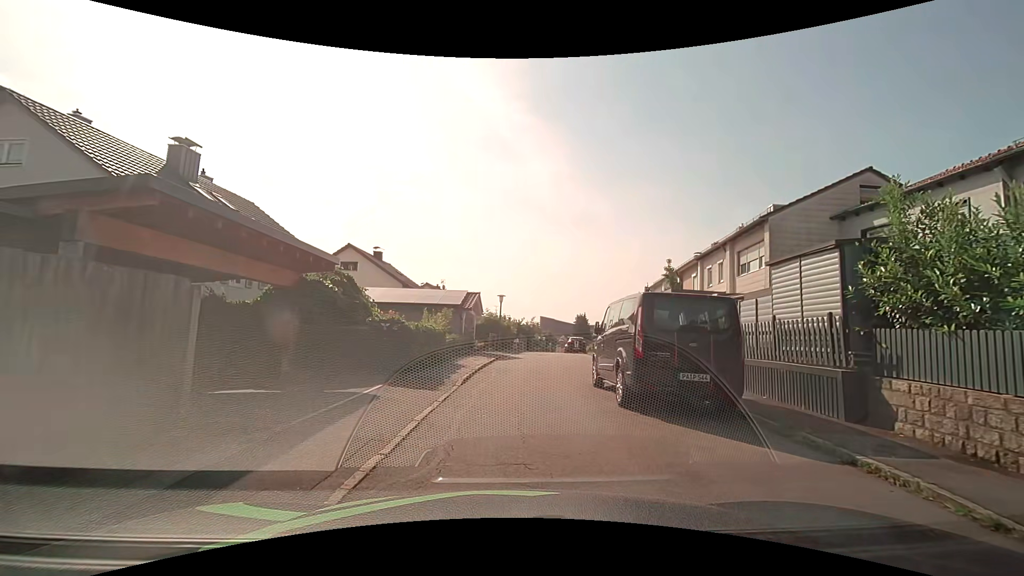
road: residential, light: Day
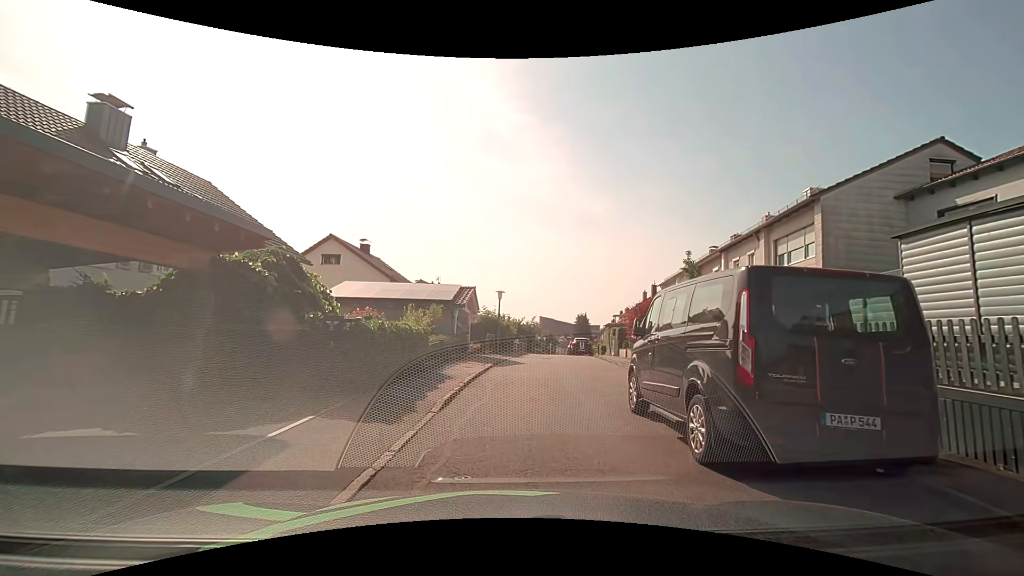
(0.0, +3.6) m; 0°
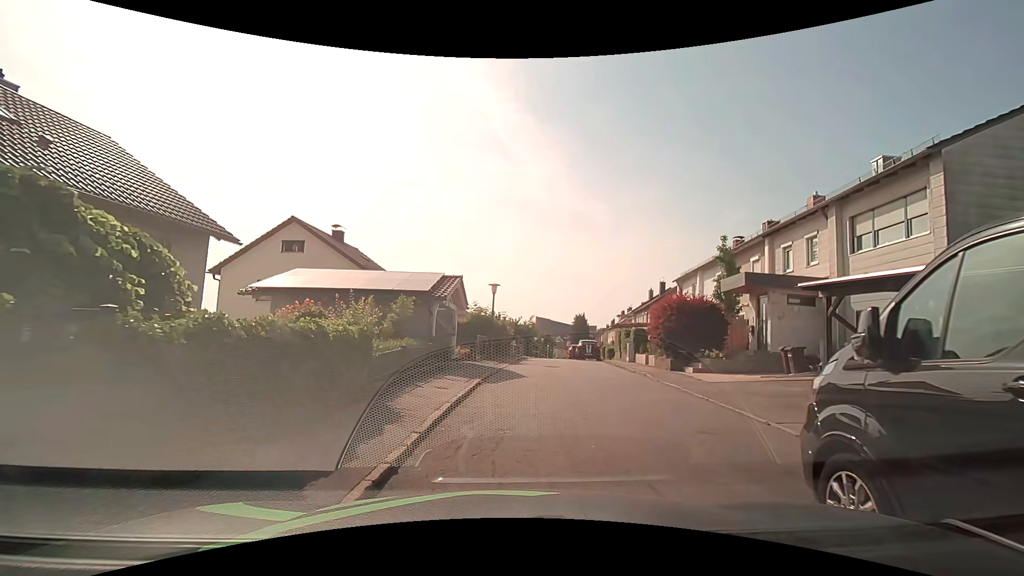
(0.0, +5.2) m; 0°
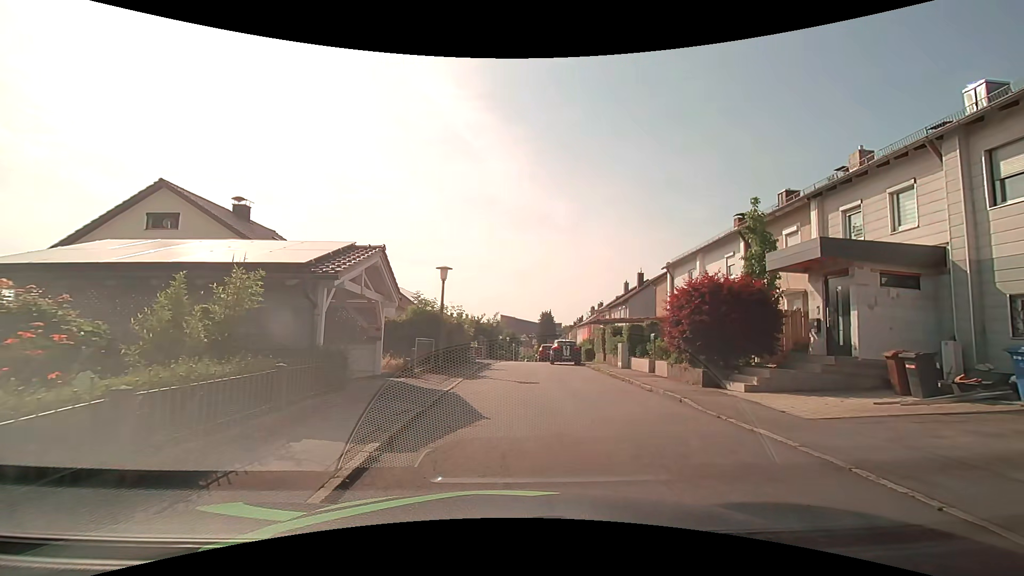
(+0.3, +6.9) m; +4°
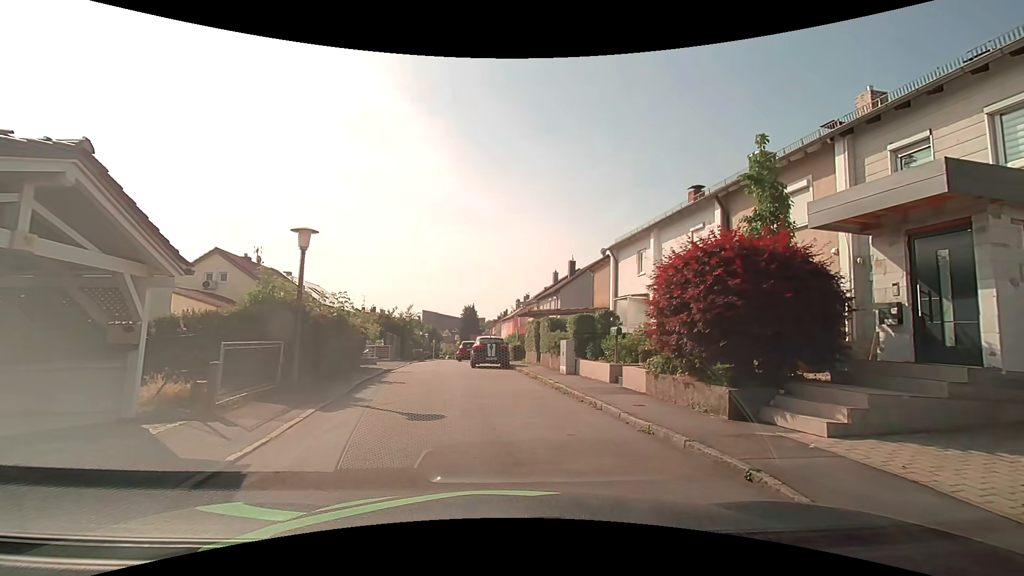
(+0.4, +6.3) m; +9°
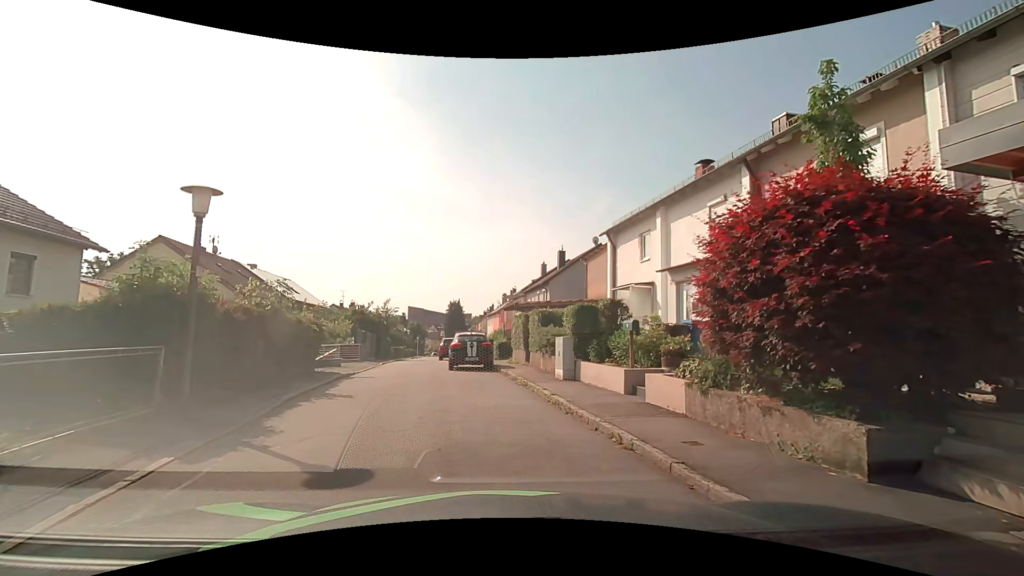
(0.0, +3.4) m; +1°
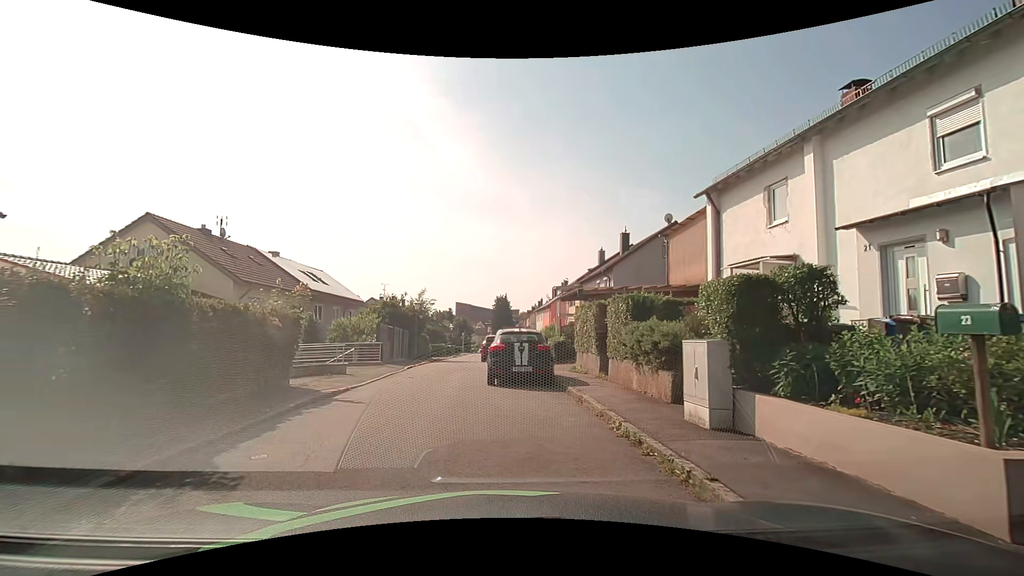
(-0.3, +6.5) m; -5°
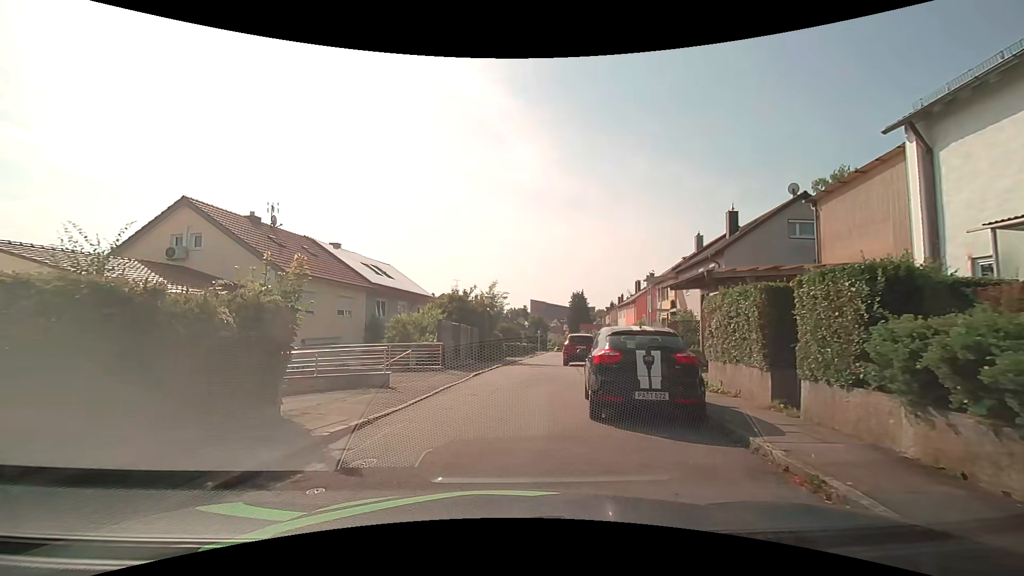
(-0.3, +5.1) m; -8°
(-1, +10) (0, +20) (+1, +30) (+2, +40) (+3, +50) (+4, +60) (+5, +70) (+5, +80) (+6, +90) (+7, +100) m
